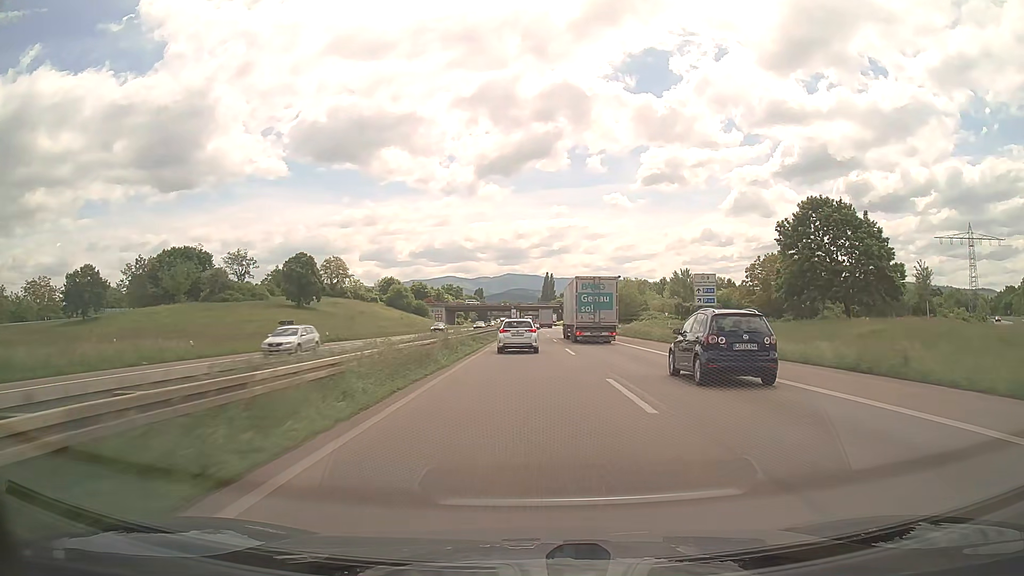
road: trunk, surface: asphalt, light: Day
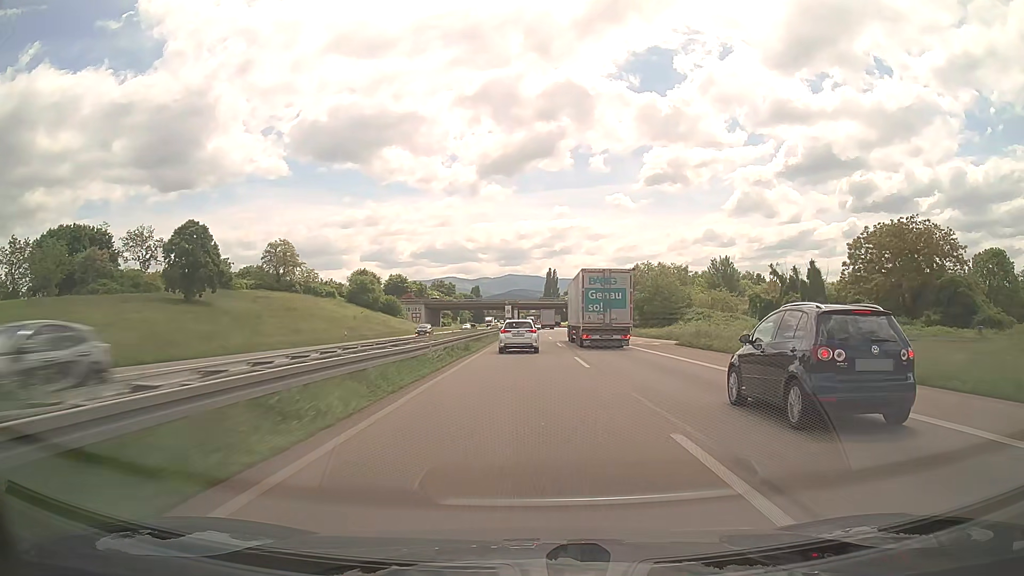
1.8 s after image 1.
(0.0, +43.5) m; 0°
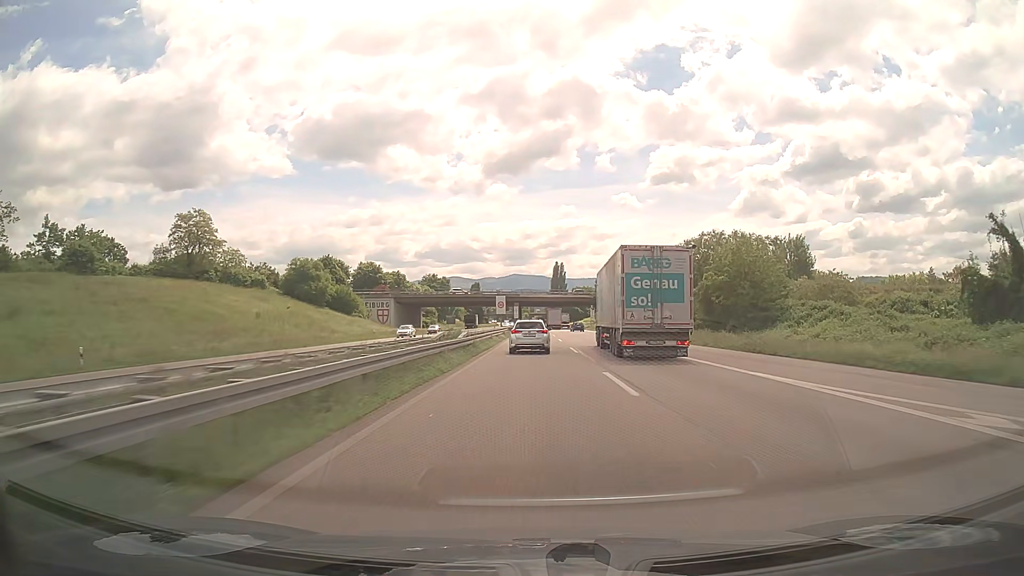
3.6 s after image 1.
(-0.2, +43.9) m; 0°
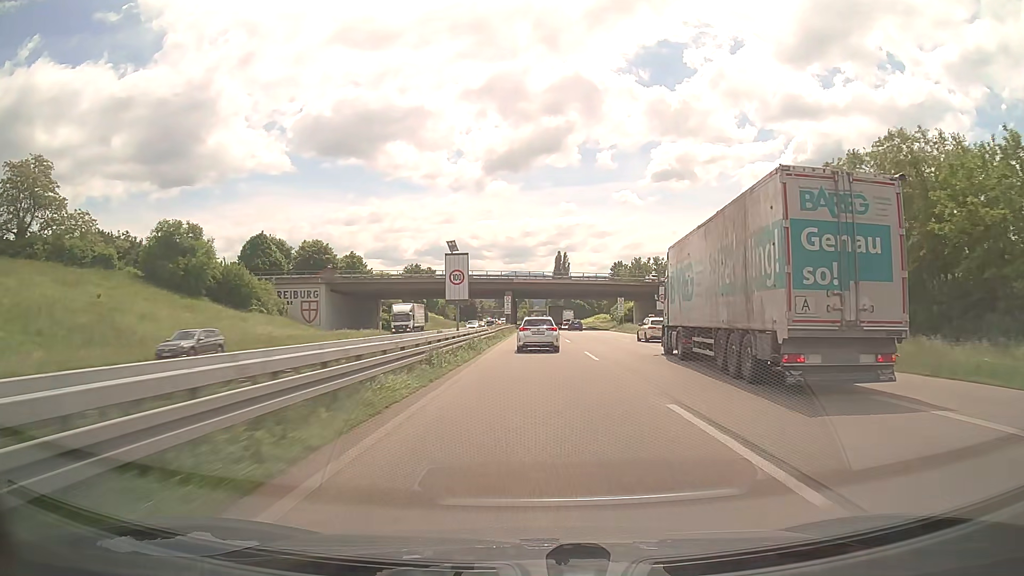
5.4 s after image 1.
(0.0, +43.6) m; 0°
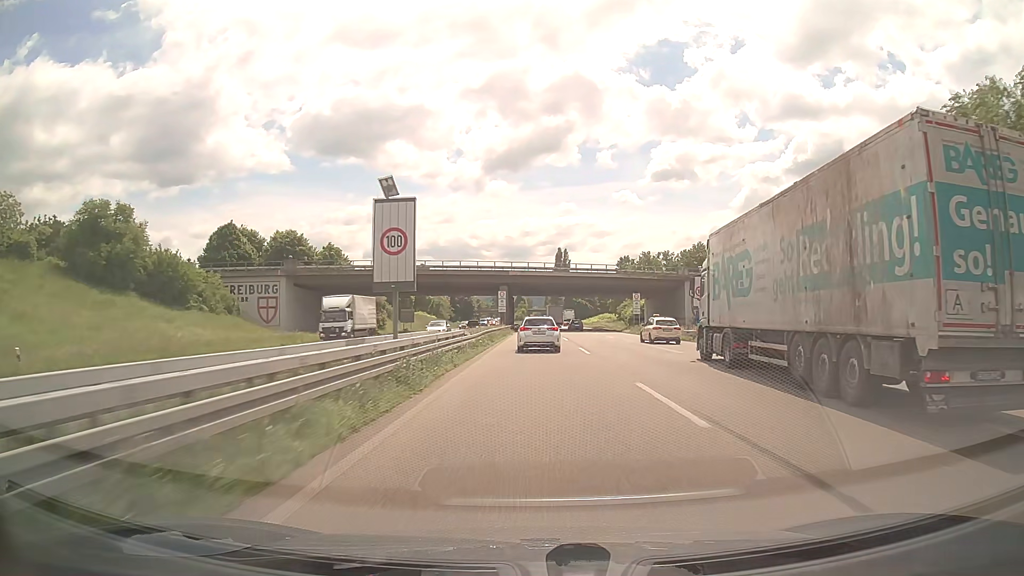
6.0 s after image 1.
(0.0, +14.3) m; 0°
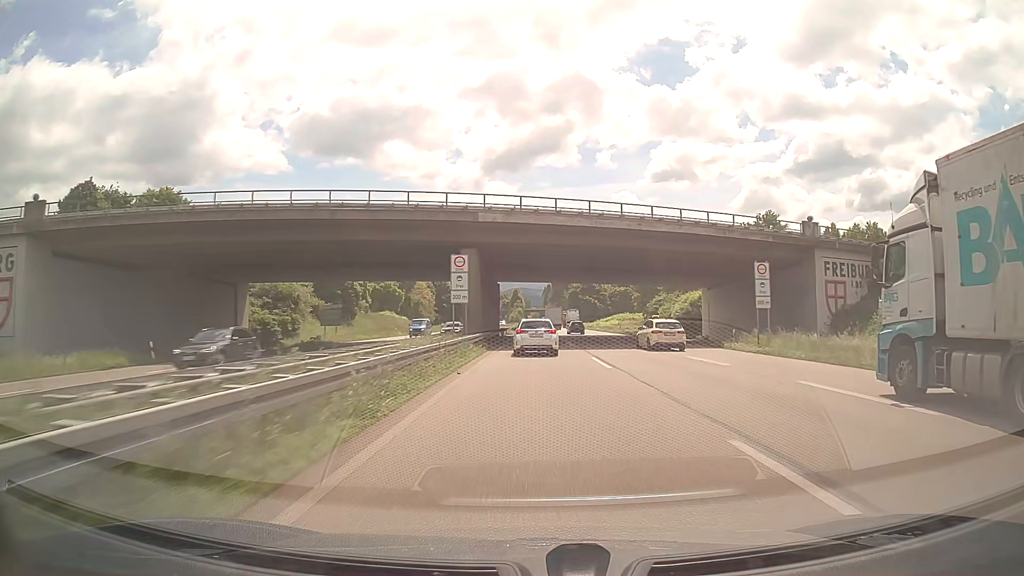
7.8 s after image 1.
(+0.2, +42.8) m; +1°
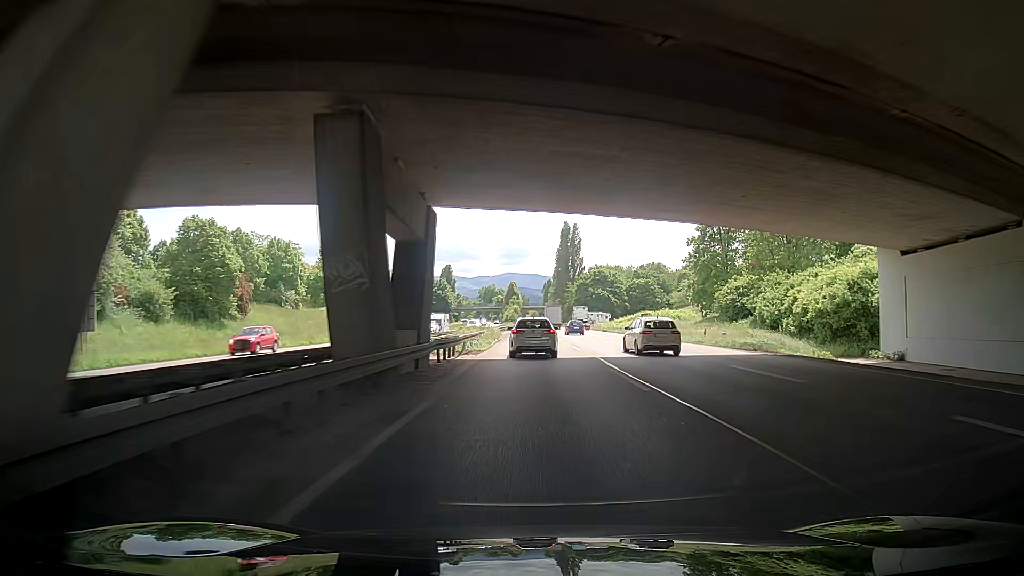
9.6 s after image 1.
(-0.4, +42.7) m; +1°
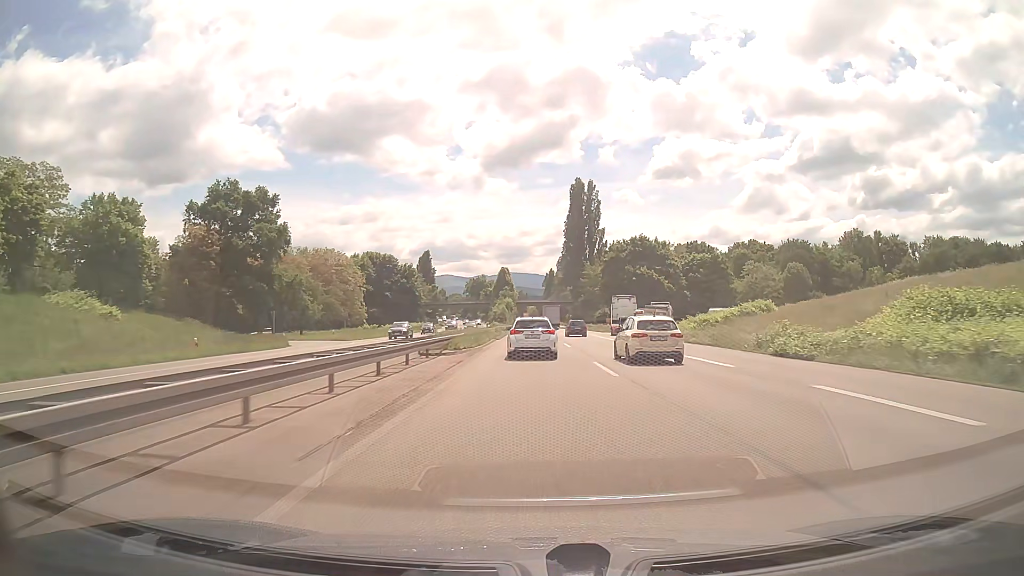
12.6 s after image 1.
(-1.4, +68.3) m; -1°
(0, +10) (0, +20) (0, +30) (0, +40) (0, +50) (0, +60) (0, +70) (0, +80) (0, +90) (0, +100) m
